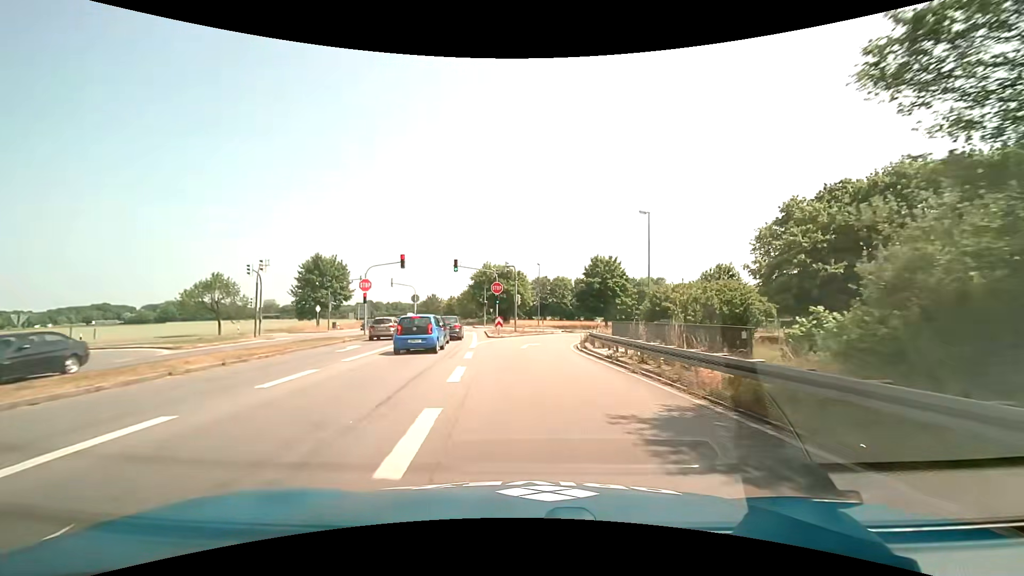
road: primary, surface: asphalt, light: Day
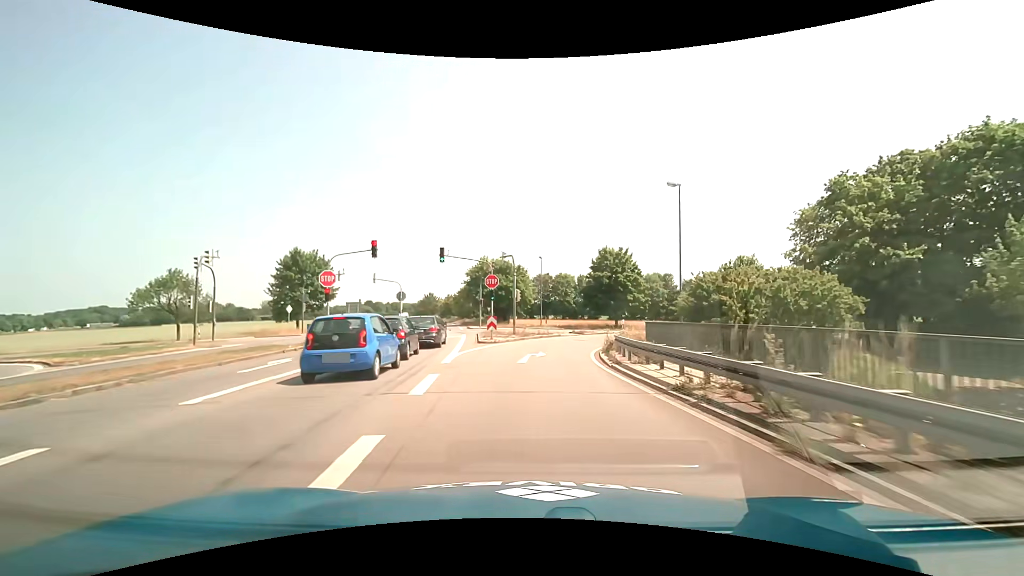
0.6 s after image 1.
(0.0, +7.5) m; 0°
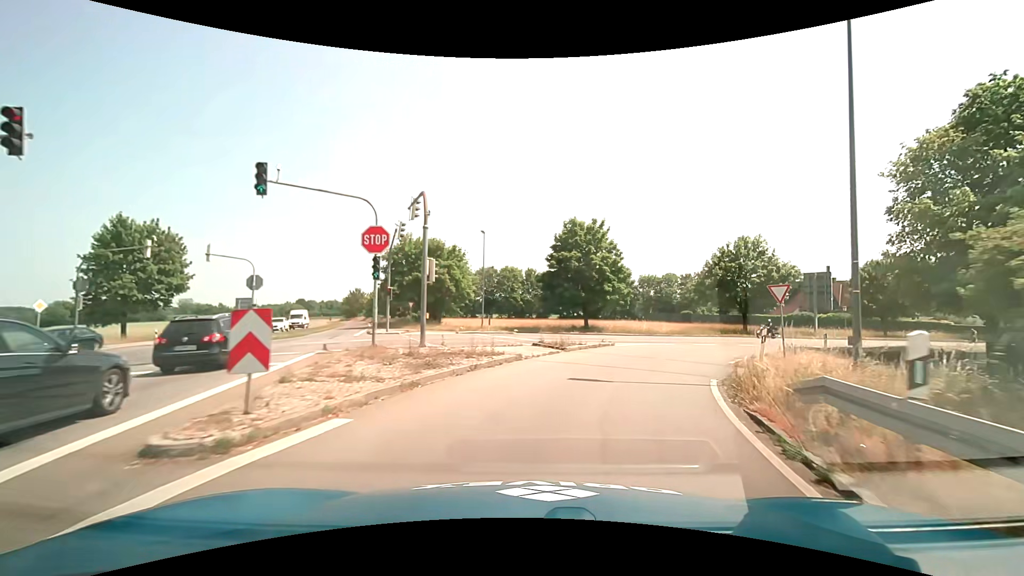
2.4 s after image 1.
(+0.5, +19.6) m; +7°
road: secondary_link
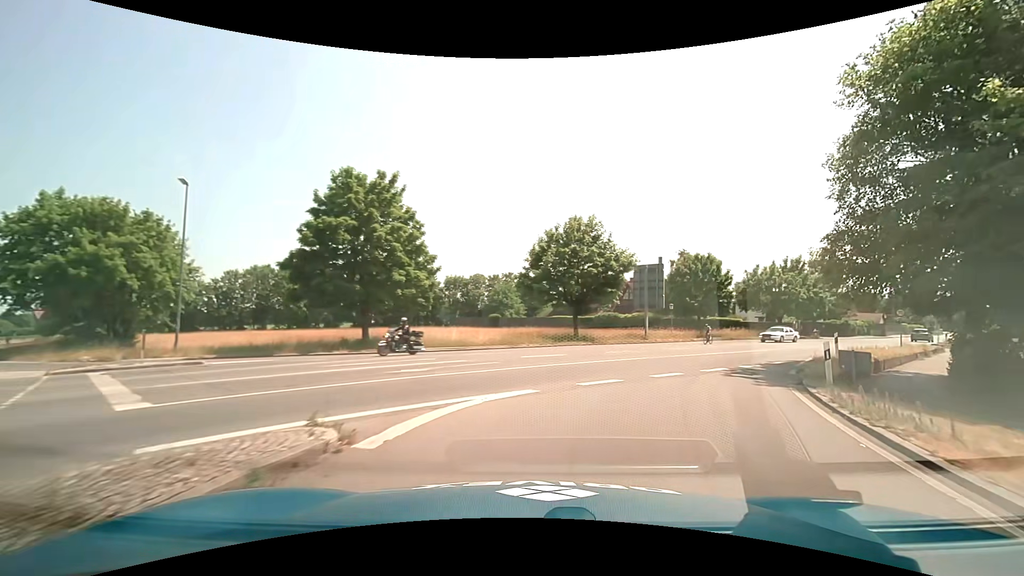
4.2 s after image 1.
(+2.9, +16.9) m; +22°
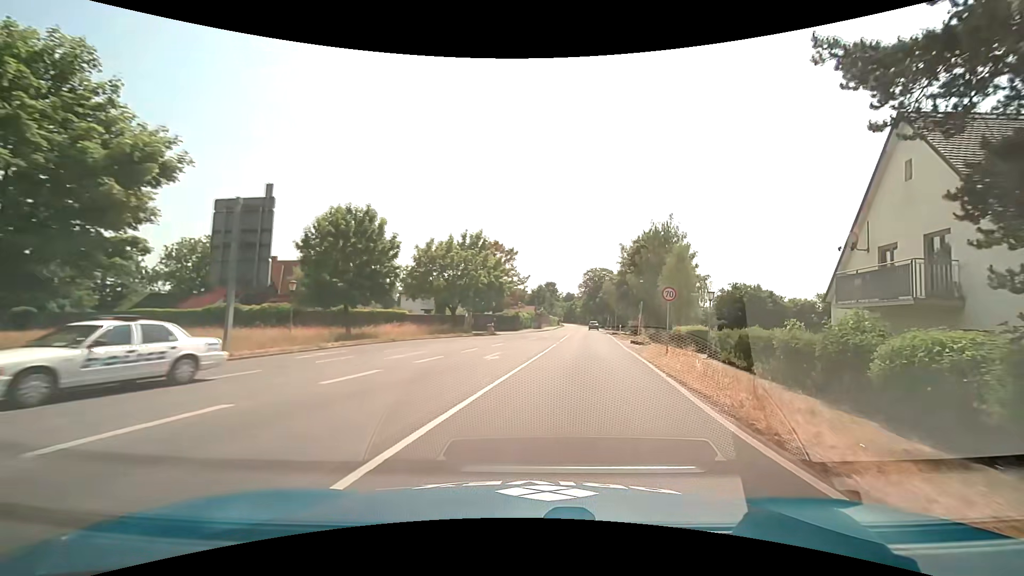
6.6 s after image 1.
(+8.3, +23.1) m; +36°
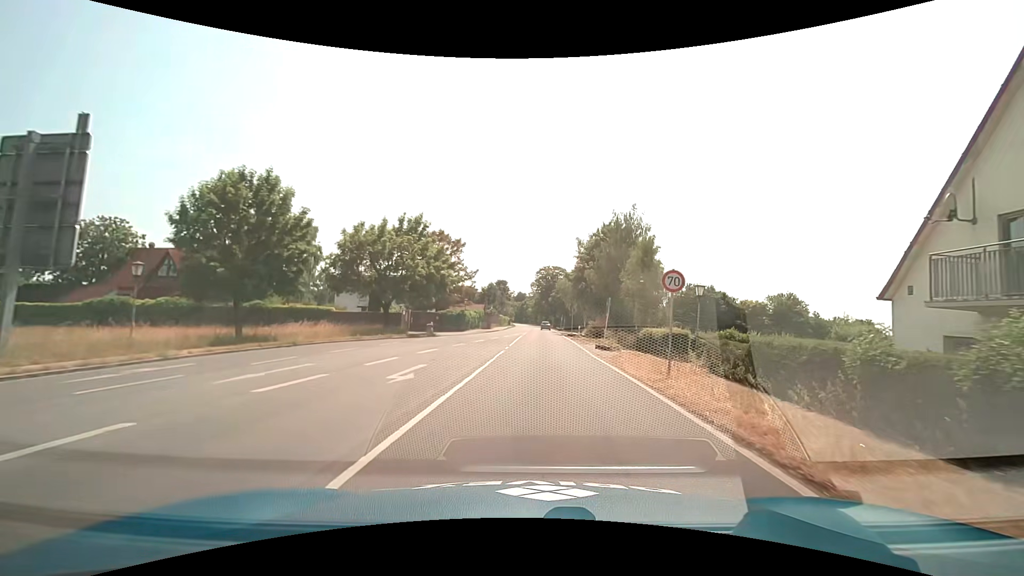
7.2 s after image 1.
(+0.4, +7.2) m; +6°
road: secondary
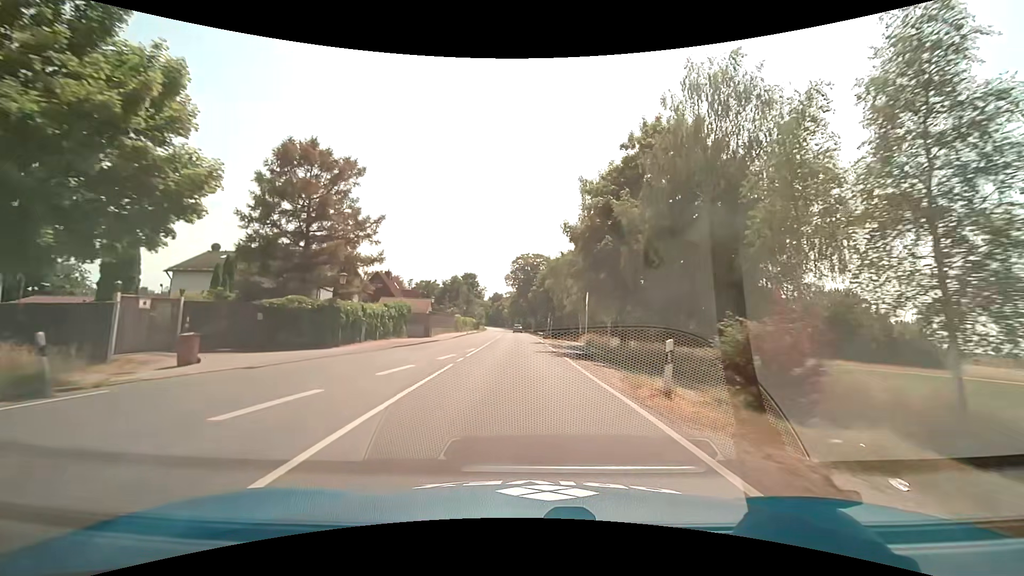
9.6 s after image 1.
(+1.0, +33.0) m; +2°
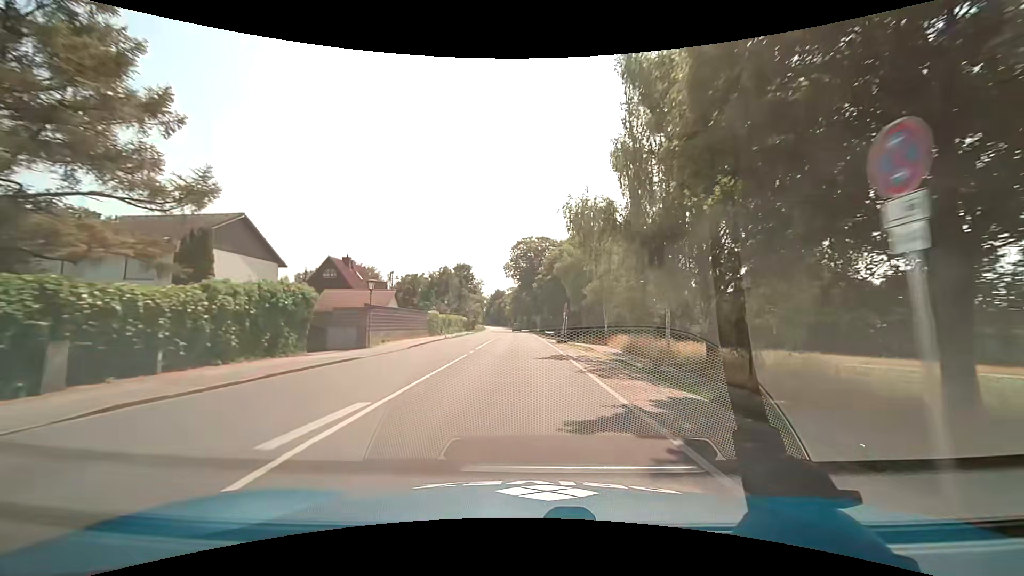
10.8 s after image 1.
(-0.1, +19.8) m; -1°
(0, +10) (0, +20) (0, +30) (-1, +40) (-1, +50) (-1, +60) (-2, +70) (-2, +80) (-2, +90) (-3, +100) m
